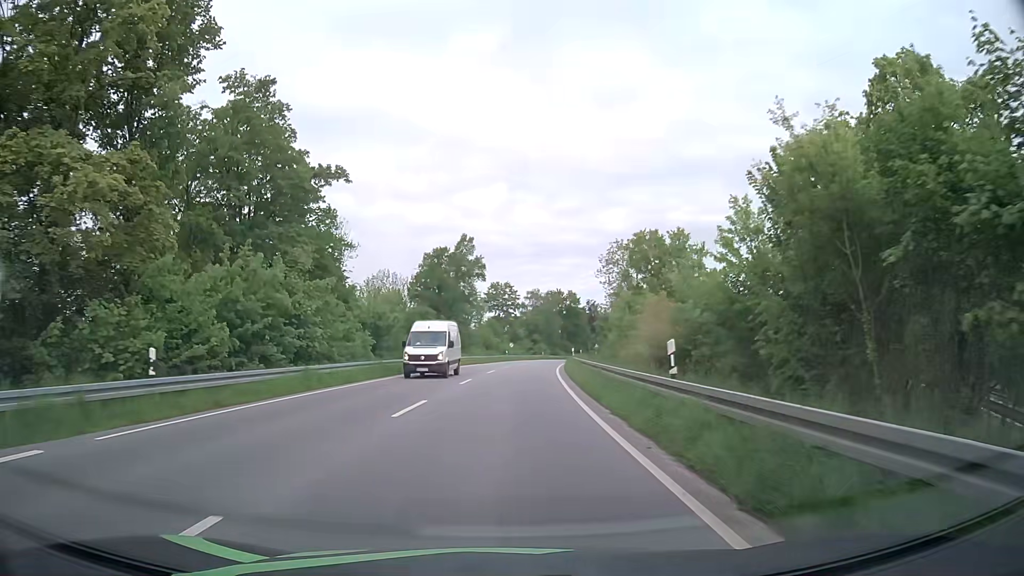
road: primary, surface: asphalt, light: Day
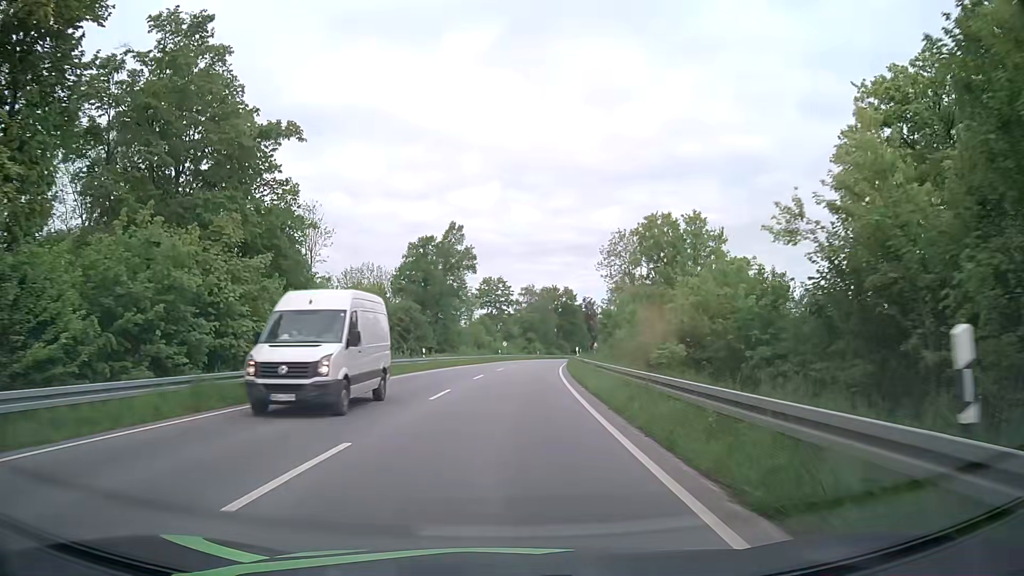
(0.0, +7.8) m; +1°
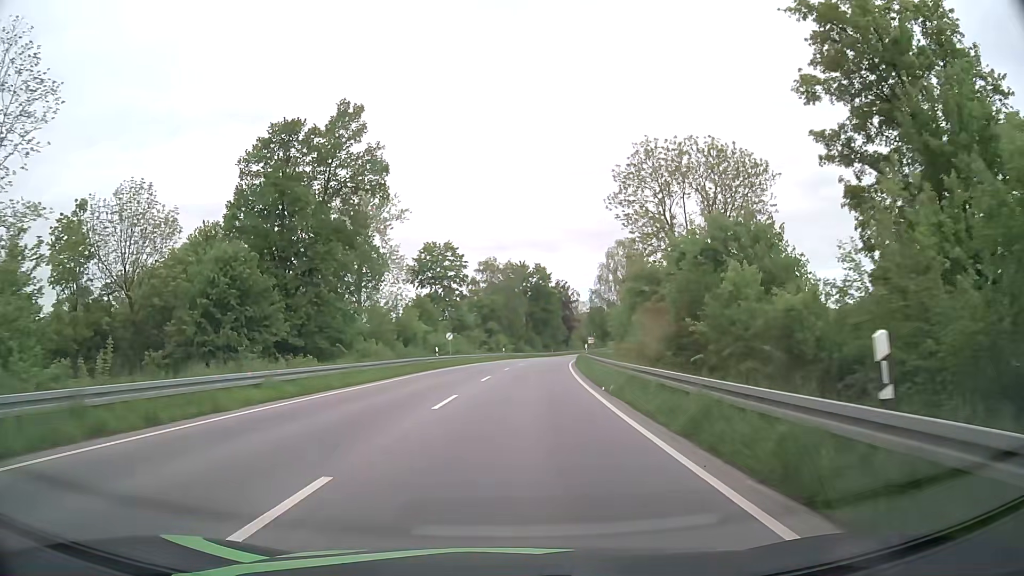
(+0.7, +38.6) m; +3°
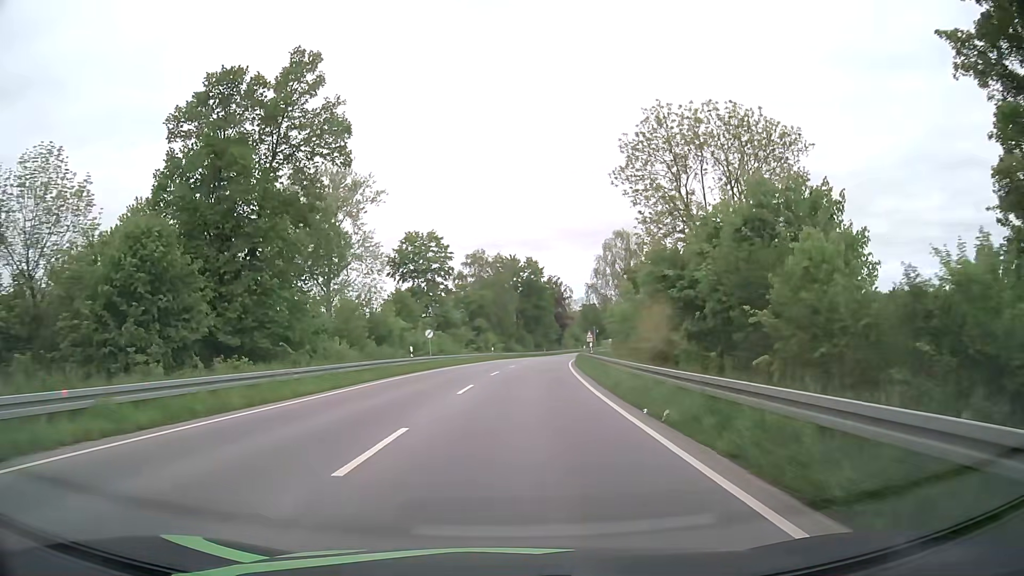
(+0.1, +7.7) m; +1°
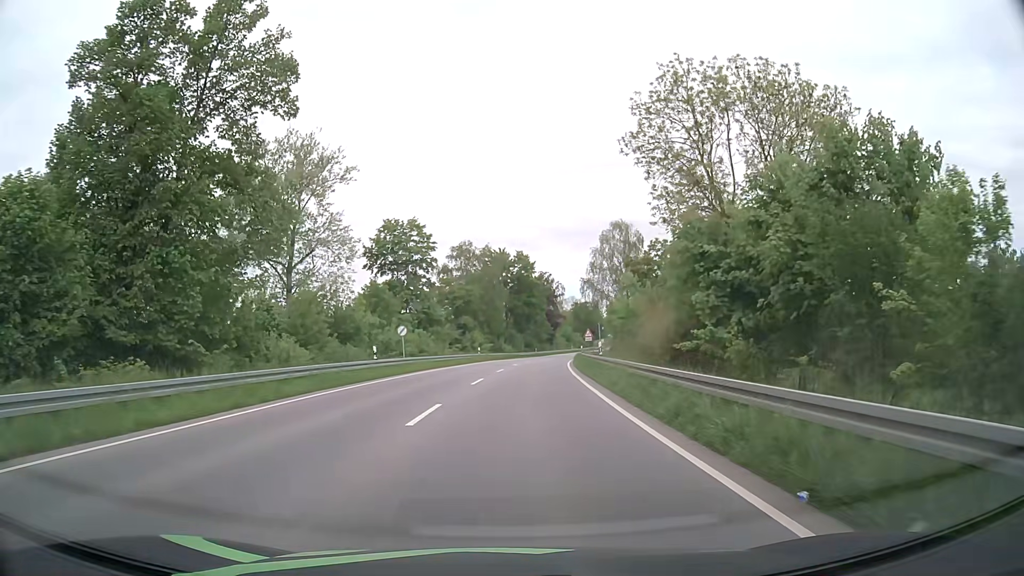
(+0.1, +7.8) m; +1°
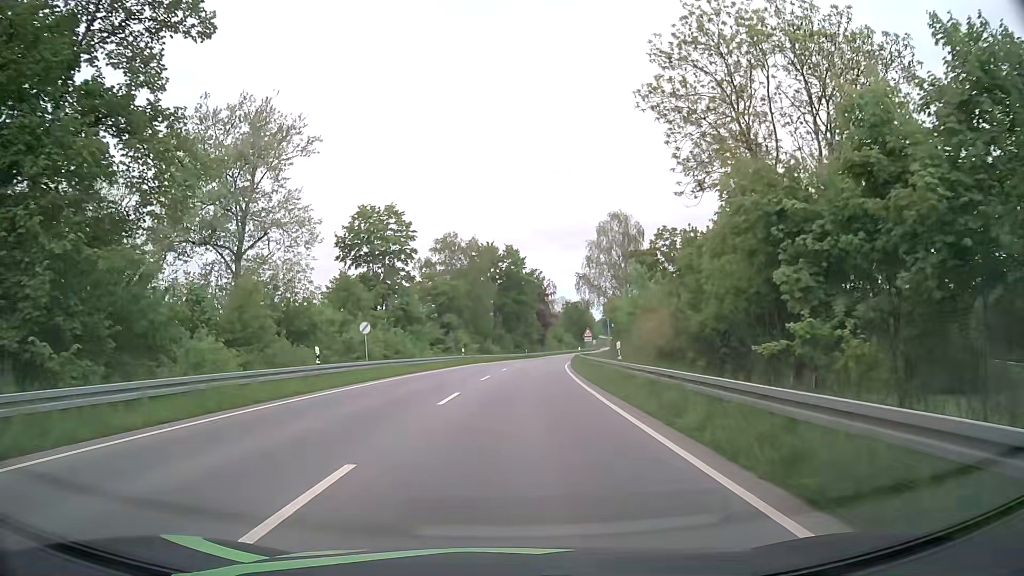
(0.0, +7.8) m; +1°
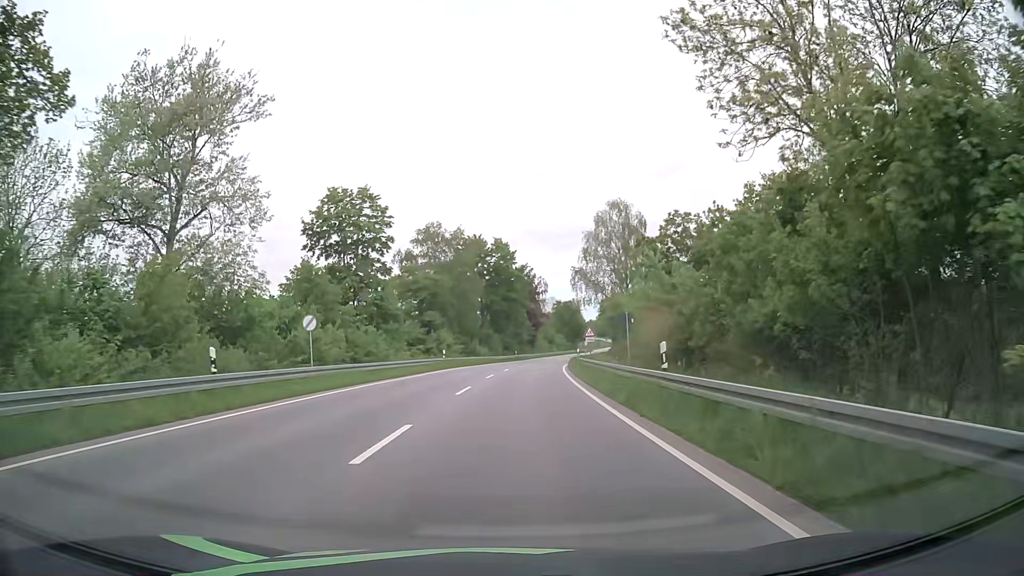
(0.0, +7.8) m; +1°
